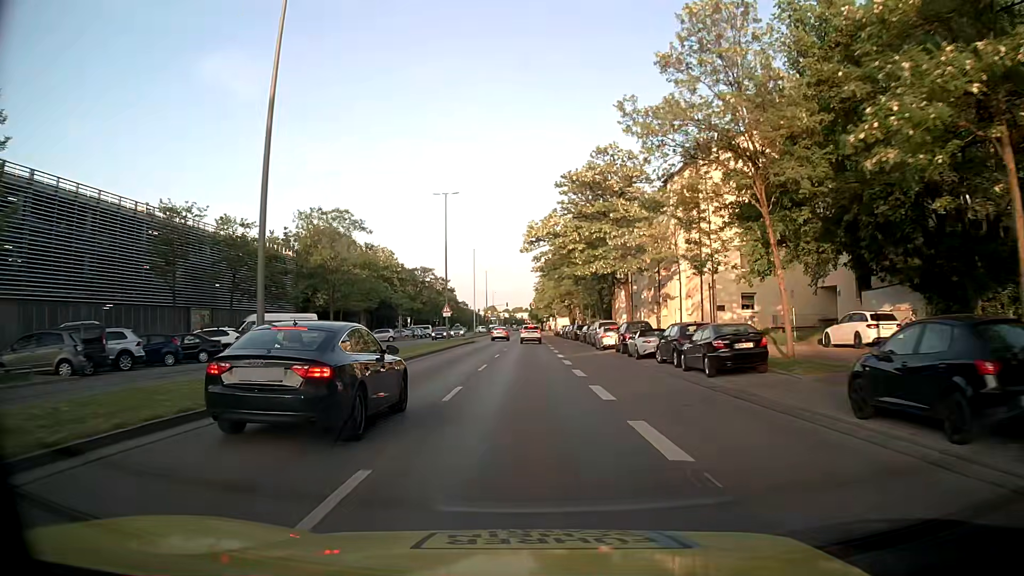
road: secondary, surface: asphalt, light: Day
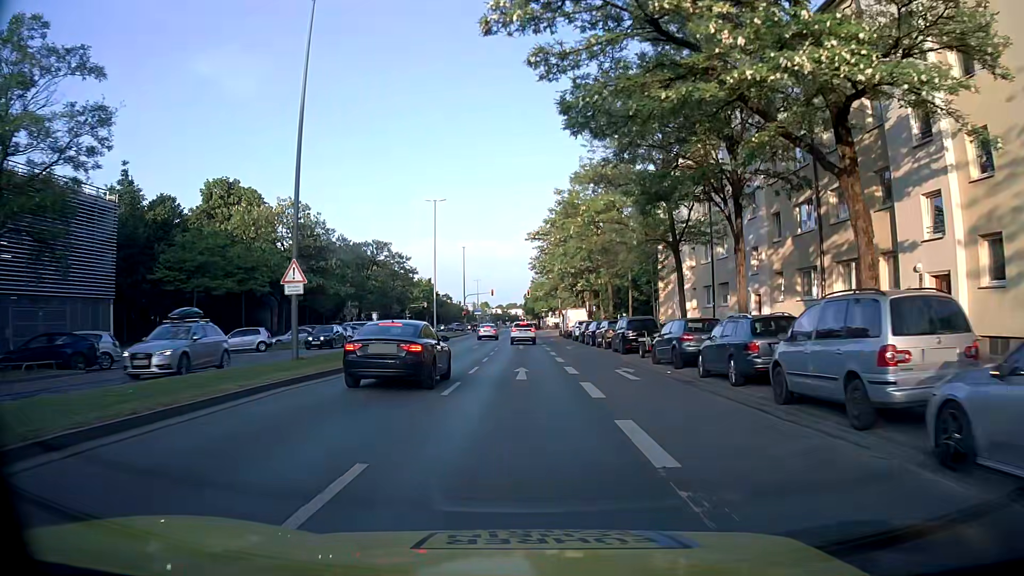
(+0.1, +36.1) m; 0°
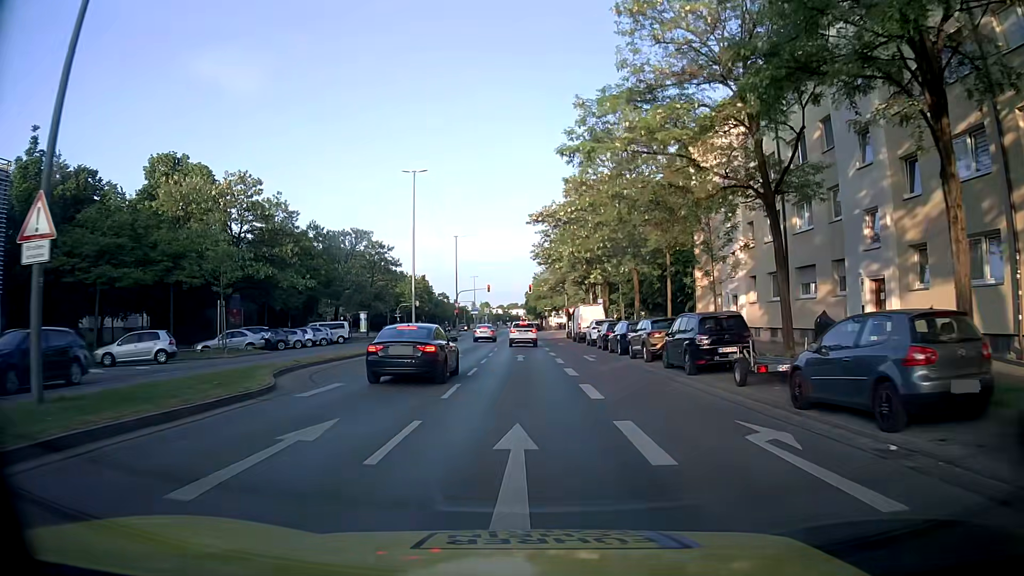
(0.0, +12.1) m; 0°
(0, +10) (0, +20) (0, +30) (0, +40) (0, +50) (0, +60) (0, +70) (0, +80) (0, +90) (0, +100) m
